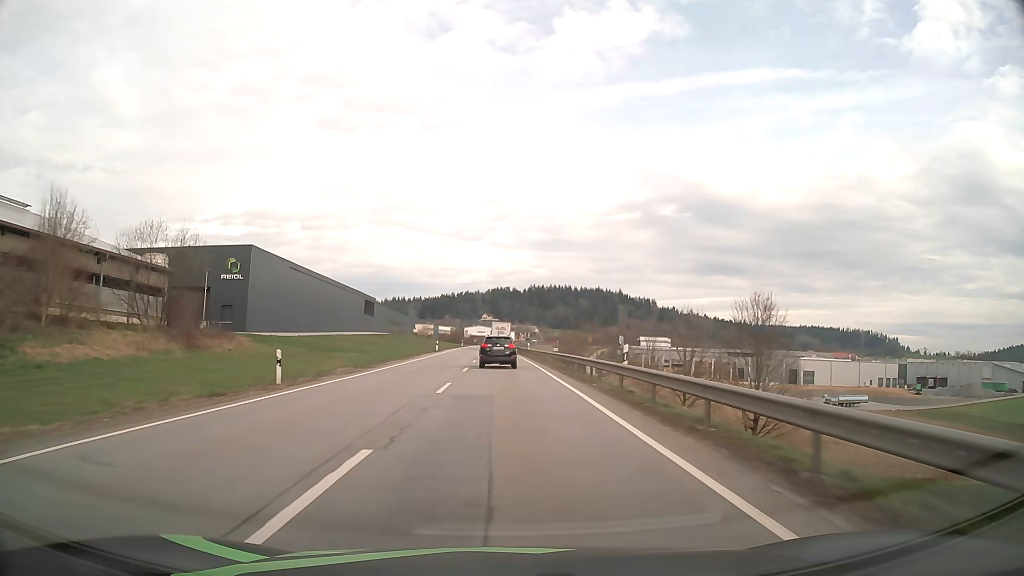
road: primary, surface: asphalt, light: Day
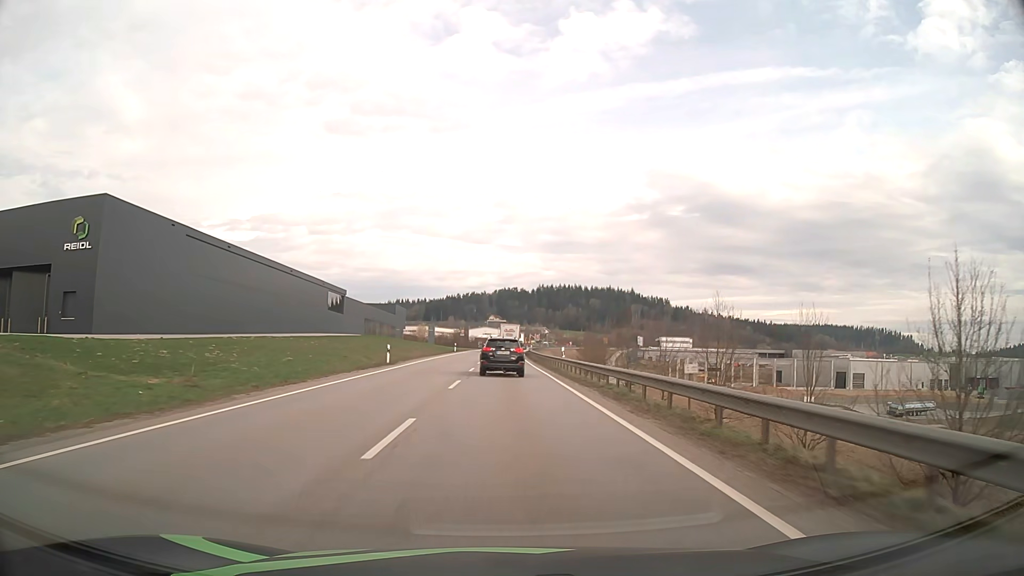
(-0.3, +33.8) m; -1°
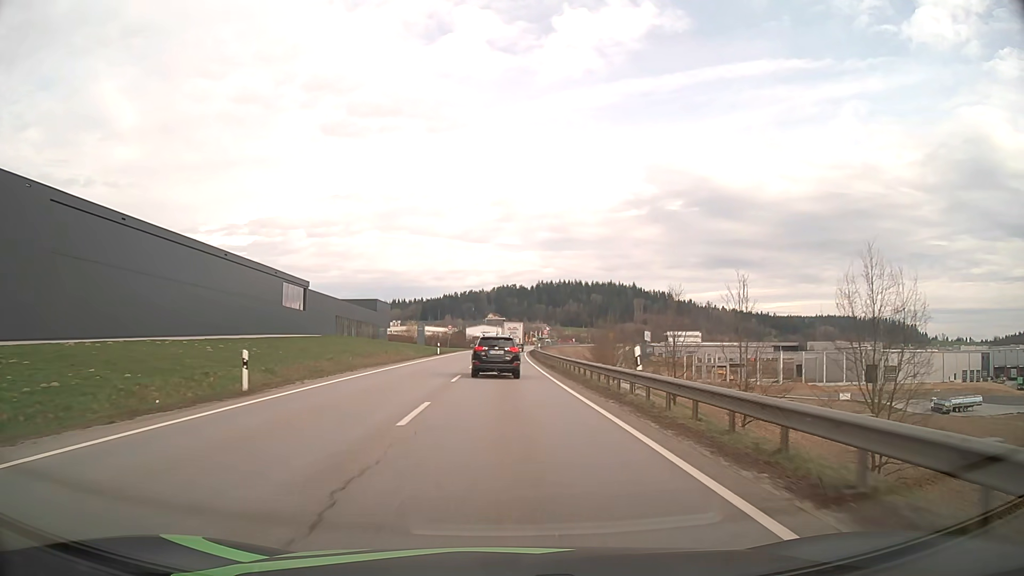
(0.0, +21.0) m; 0°
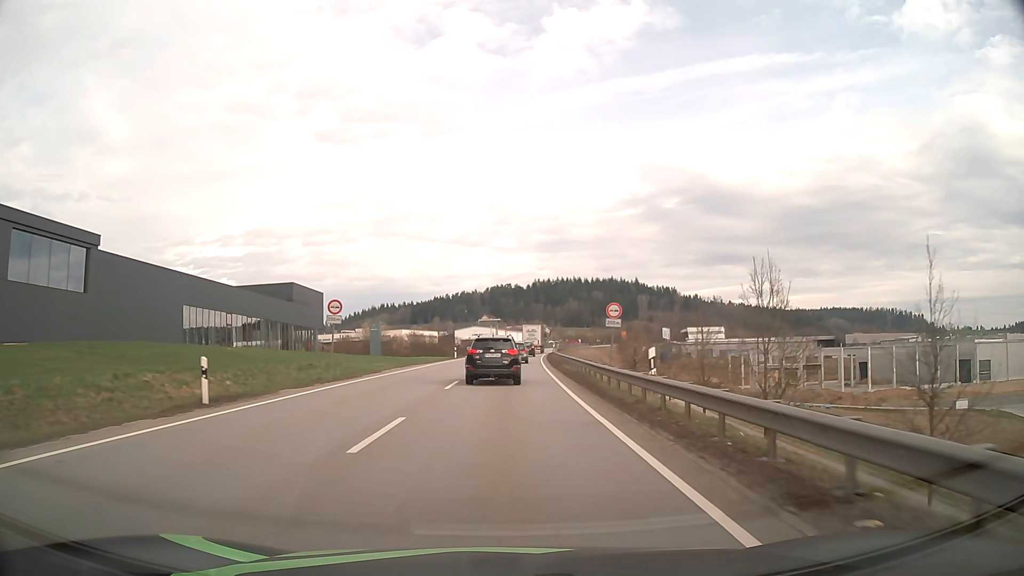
(+0.1, +50.7) m; 0°
(0, +10) (0, +20) (0, +30) (+1, +40) (+1, +50) (+1, +60) (+2, +70) (+3, +80) (+3, +90) (+4, +100) m
